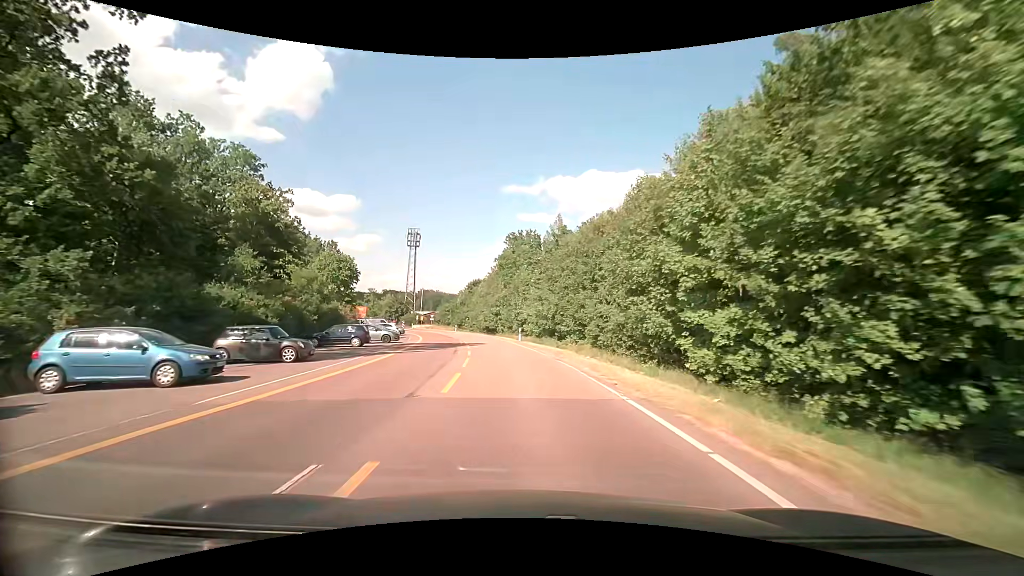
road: secondary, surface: asphalt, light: Day
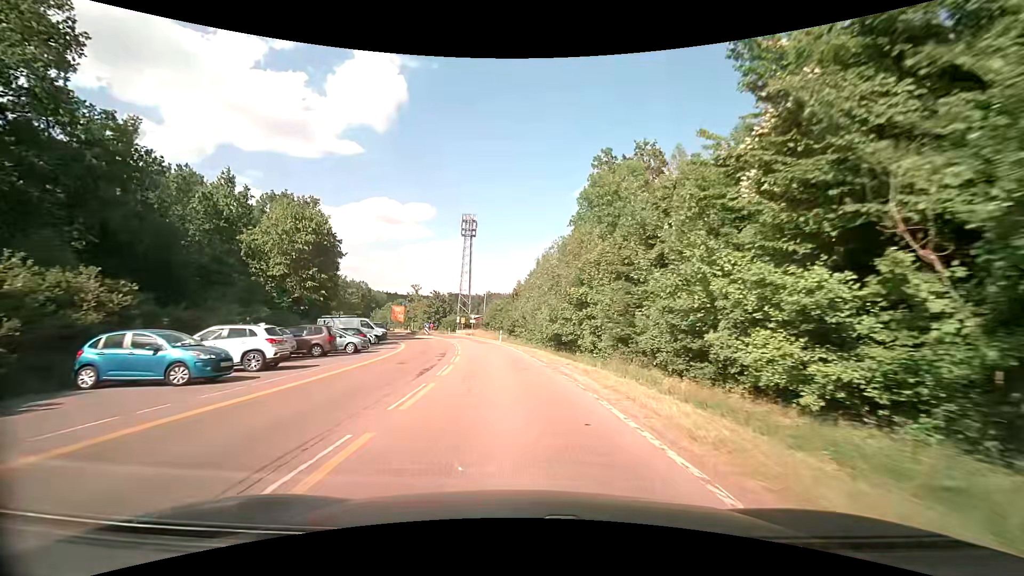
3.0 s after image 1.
(-2.5, +37.9) m; -8°
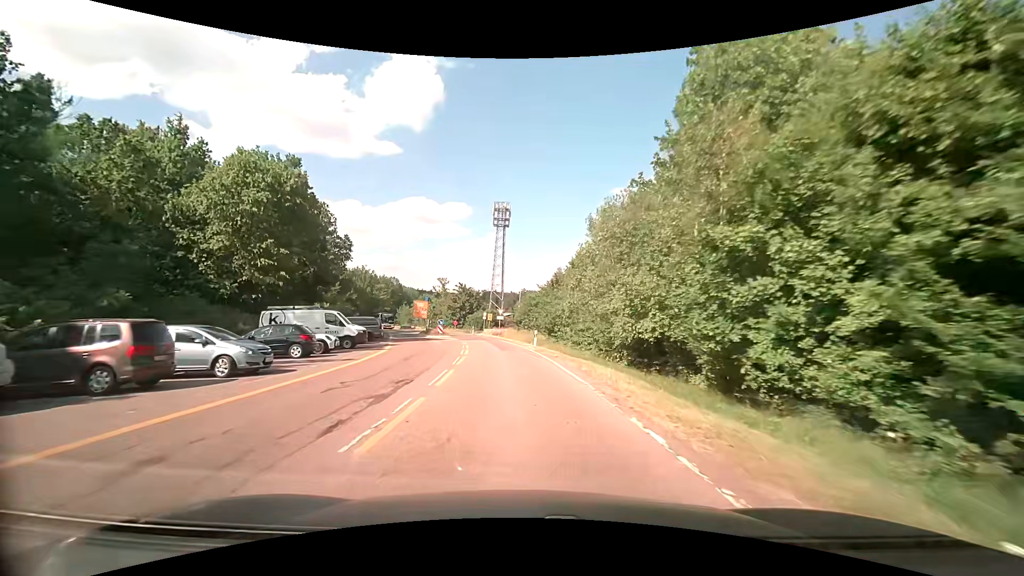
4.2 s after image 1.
(-0.5, +15.2) m; -4°
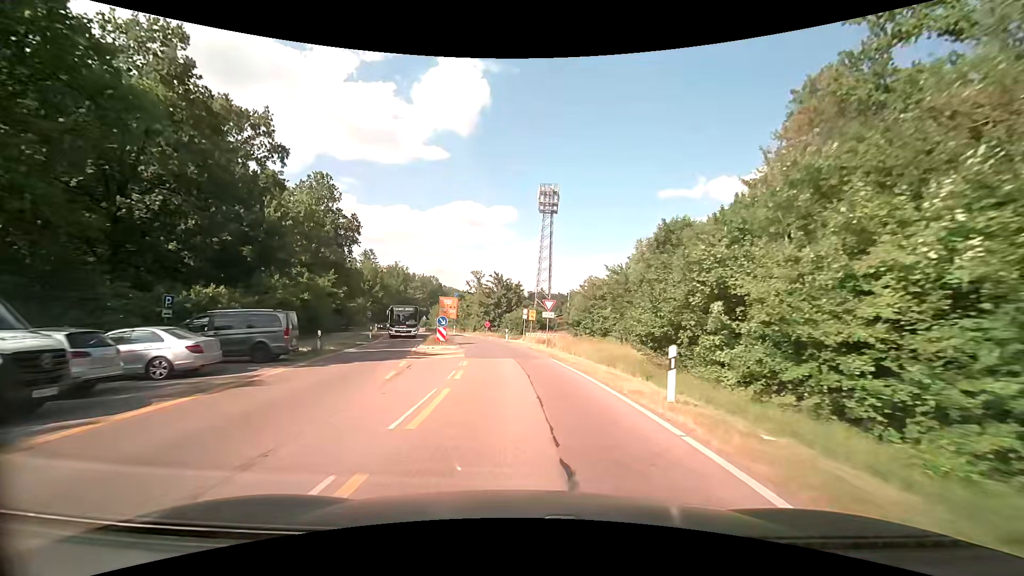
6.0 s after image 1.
(-1.1, +22.8) m; -6°
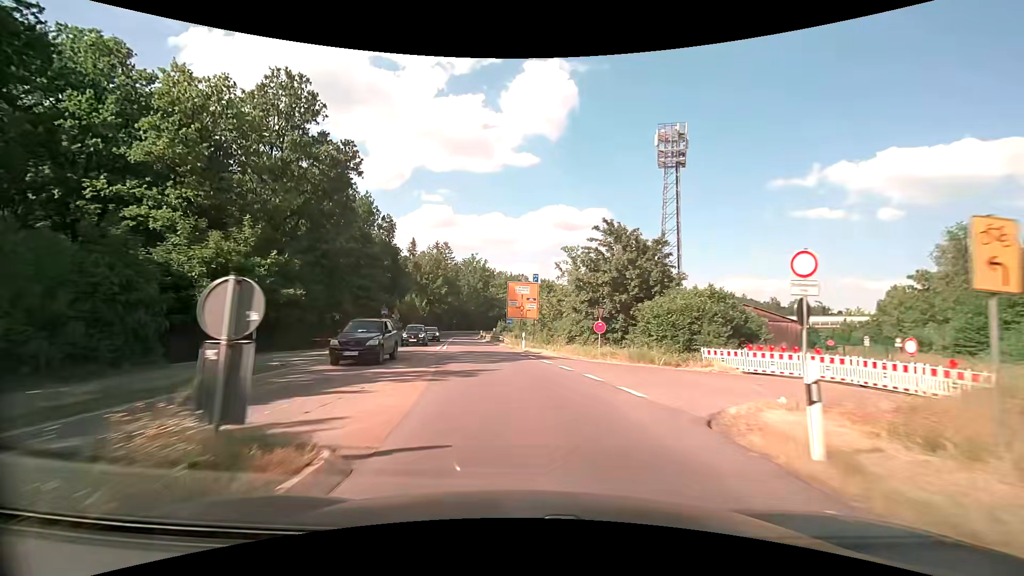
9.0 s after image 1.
(-3.1, +37.8) m; -11°
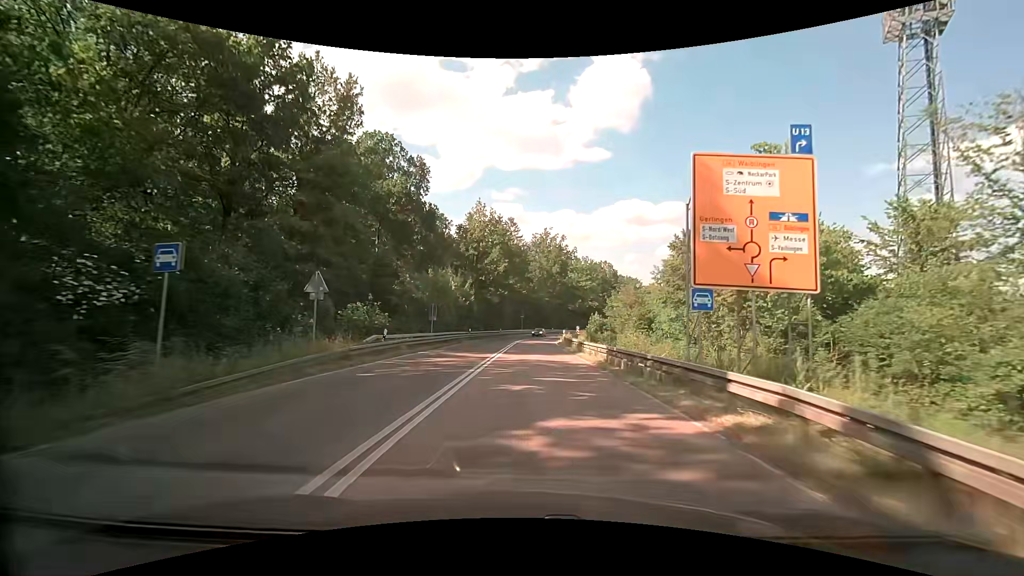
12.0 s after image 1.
(-4.3, +37.8) m; -9°
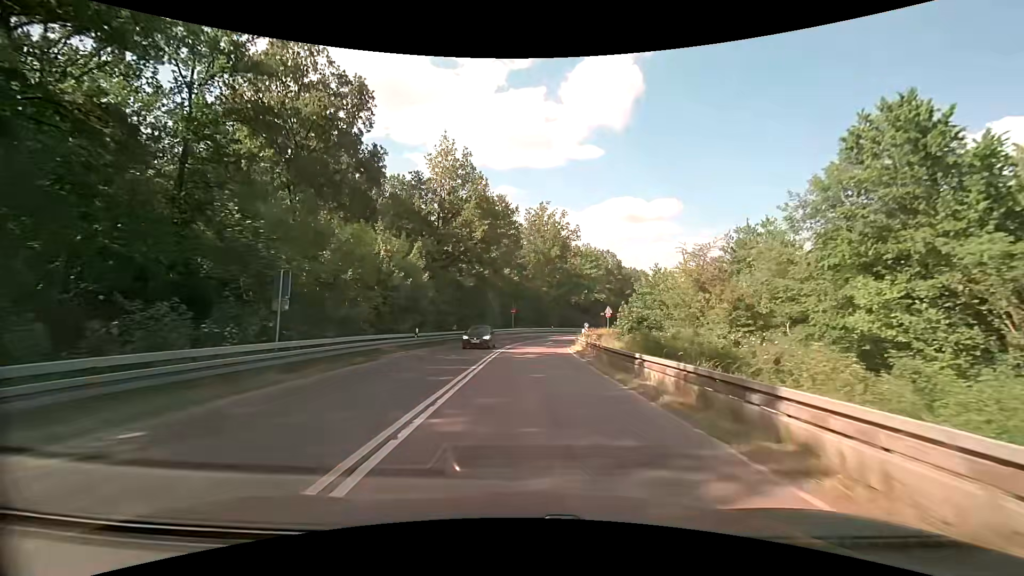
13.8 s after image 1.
(+0.2, +23.0) m; +1°
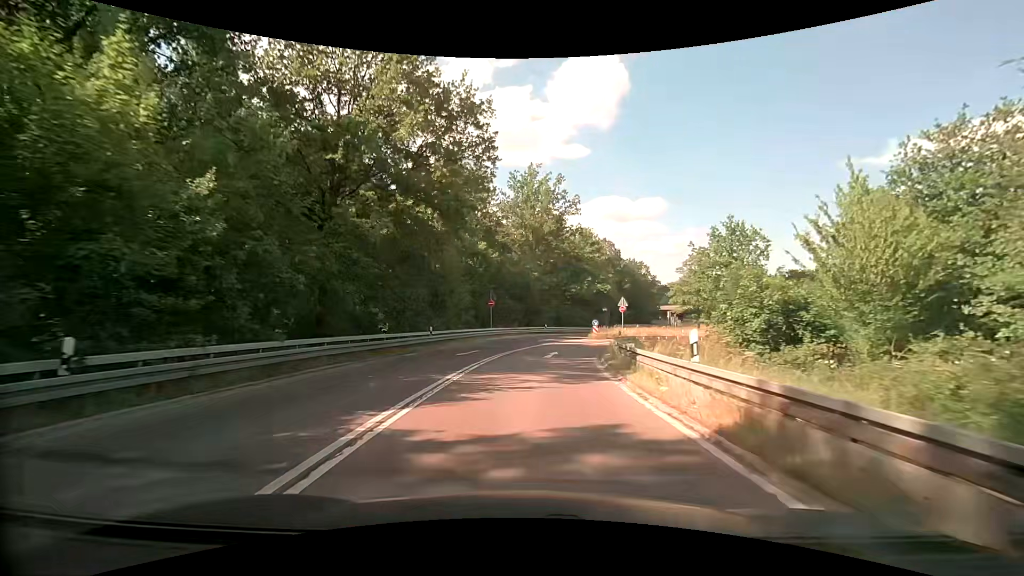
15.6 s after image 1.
(+0.3, +21.7) m; +2°
